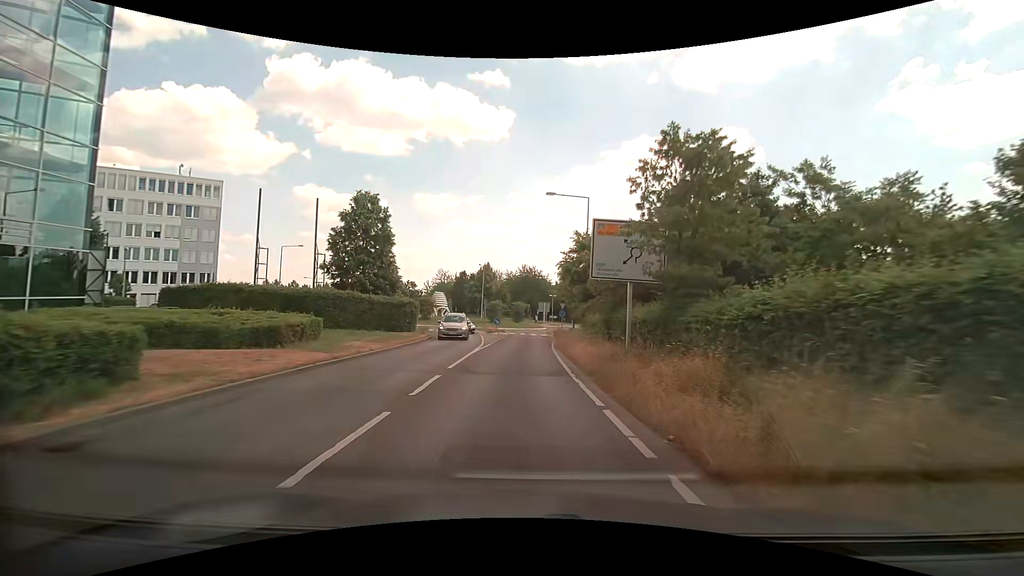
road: tertiary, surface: asphalt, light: Day
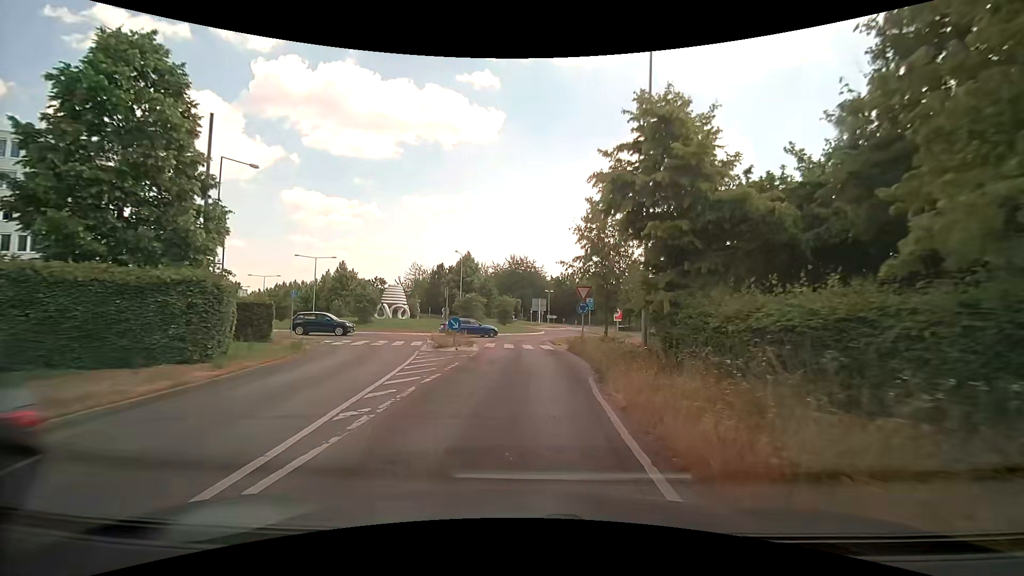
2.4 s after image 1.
(+0.2, +21.2) m; +1°
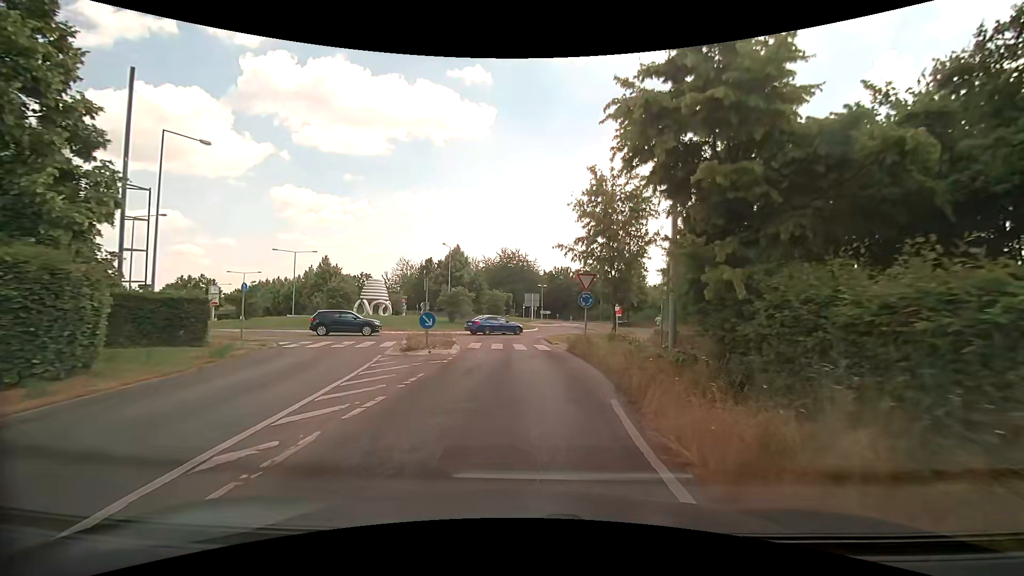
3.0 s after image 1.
(0.0, +4.1) m; +1°
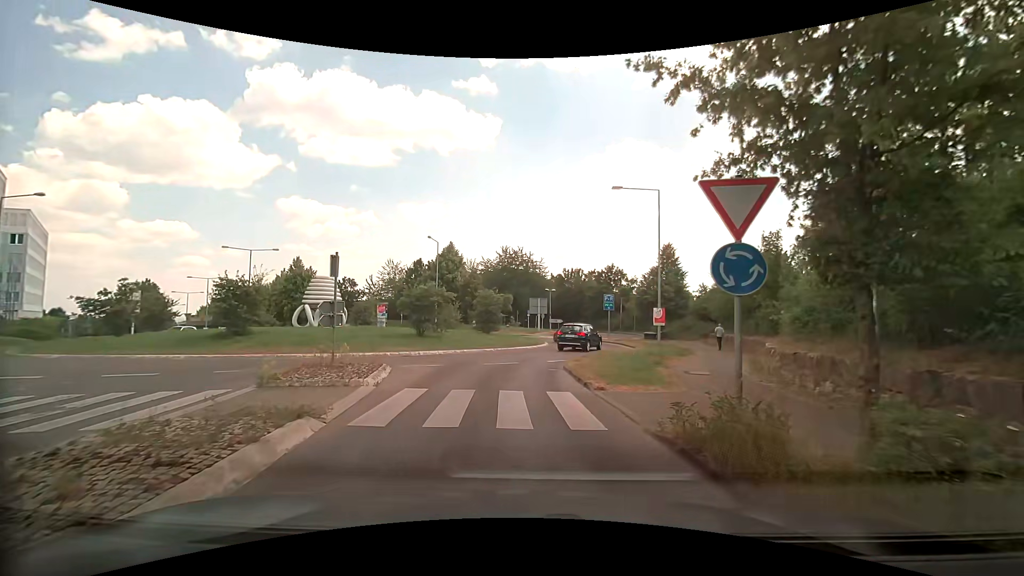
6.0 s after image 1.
(+0.1, +13.8) m; +1°
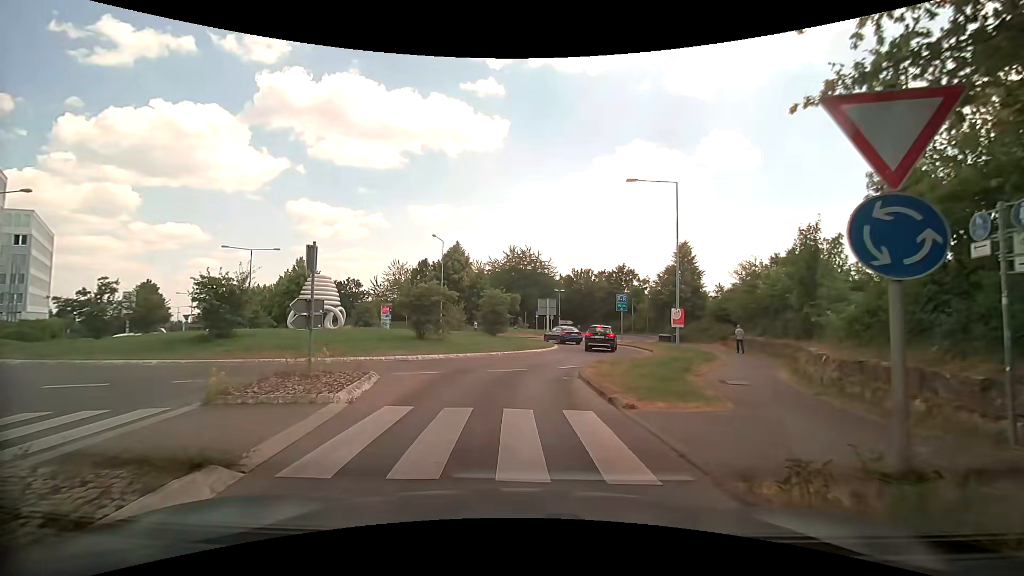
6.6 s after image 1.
(-0.1, +2.2) m; -2°
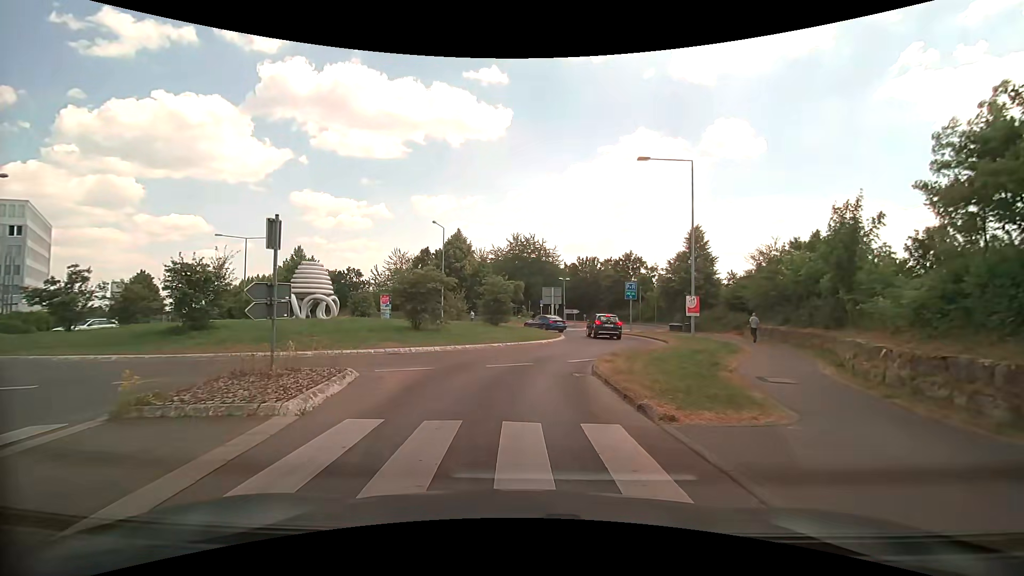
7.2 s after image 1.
(0.0, +2.1) m; -2°
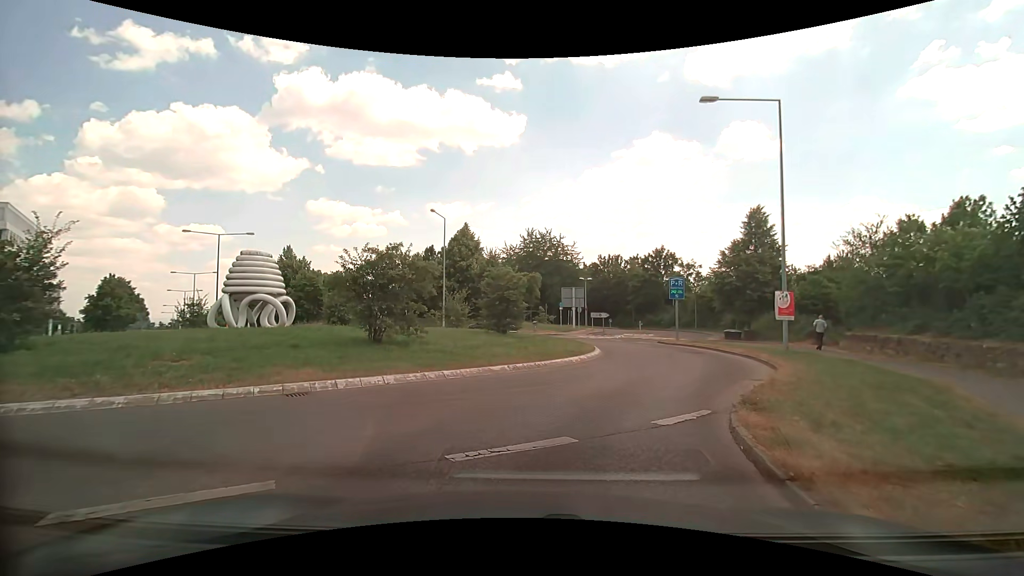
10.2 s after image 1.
(+0.1, +8.8) m; +1°
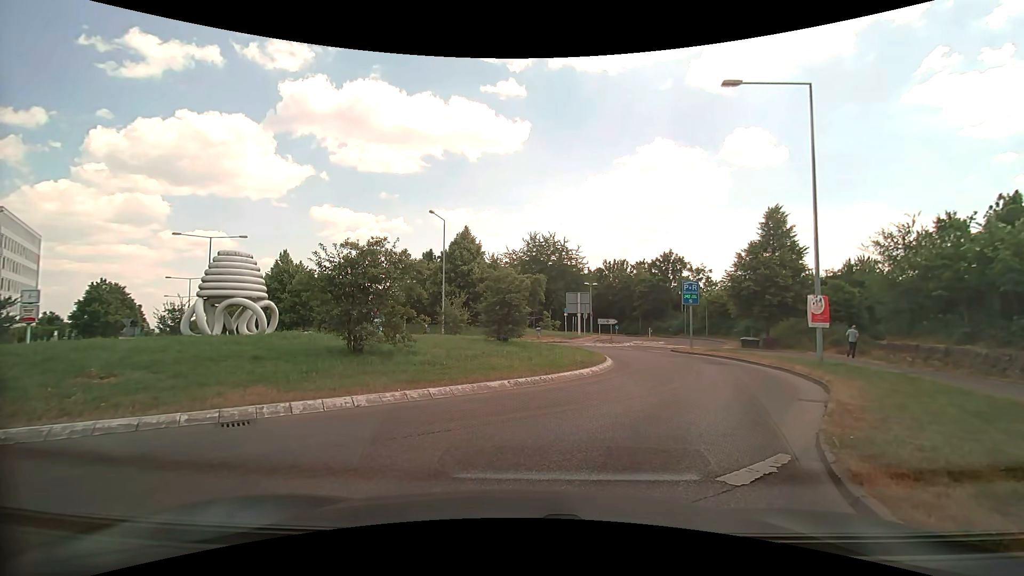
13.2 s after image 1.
(0.0, +2.1) m; 0°
(+1, +10) (+5, +19) (+5, +29) (0, +38) (-8, +43) (-18, +45) (-26, +50) (-33, +57) (-39, +65) (-45, +73) m
